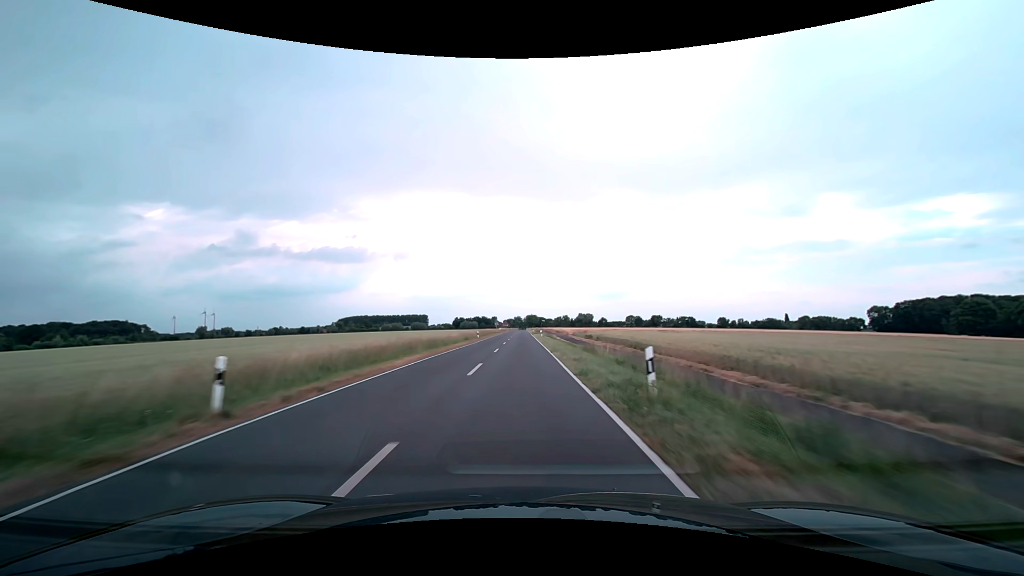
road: secondary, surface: asphalt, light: Day
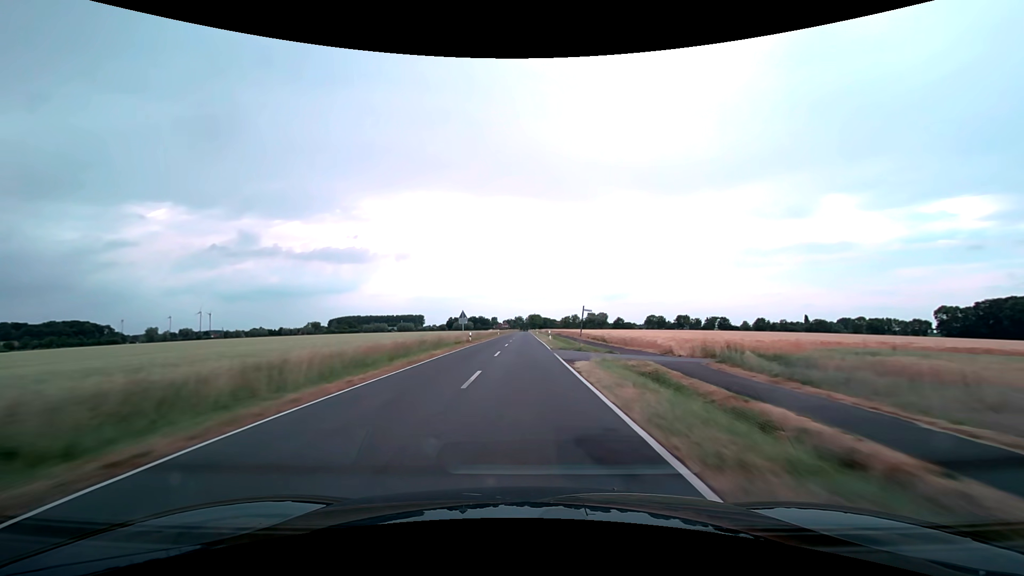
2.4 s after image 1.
(-0.2, +63.2) m; 0°
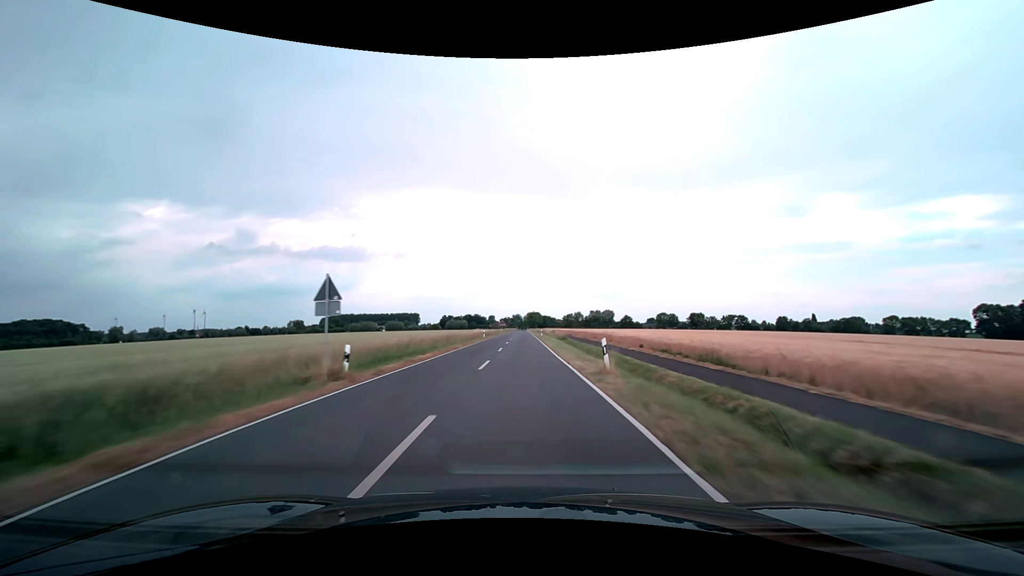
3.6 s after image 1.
(0.0, +31.6) m; 0°
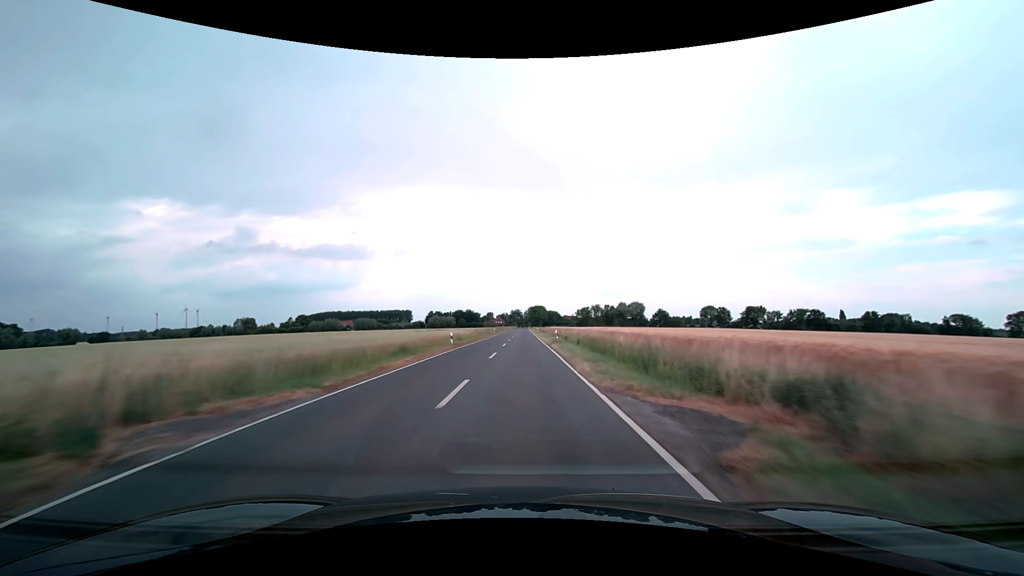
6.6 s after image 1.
(+0.1, +79.0) m; 0°
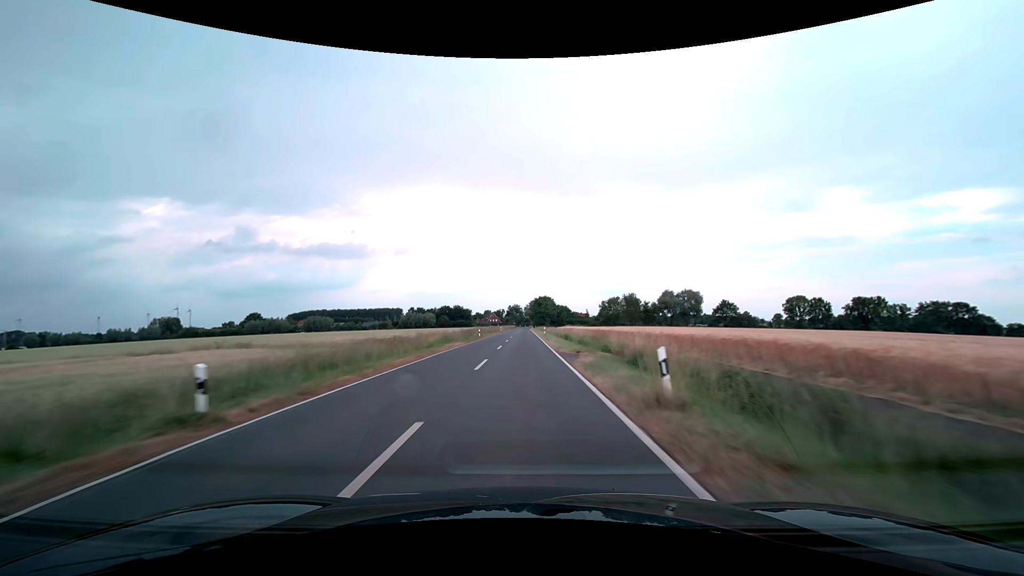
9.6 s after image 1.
(+0.1, +77.3) m; 0°
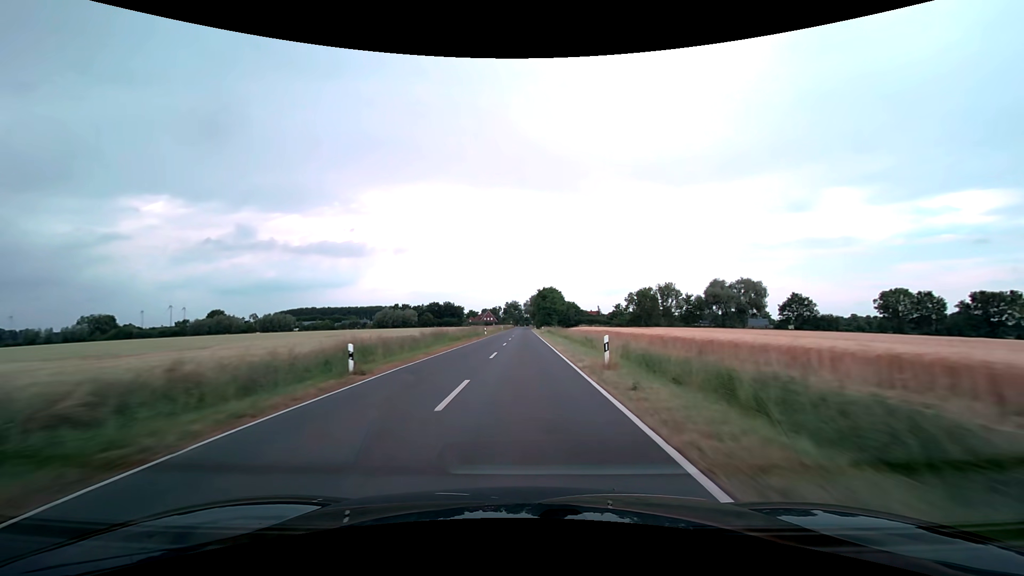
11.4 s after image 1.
(-0.1, +42.9) m; 0°
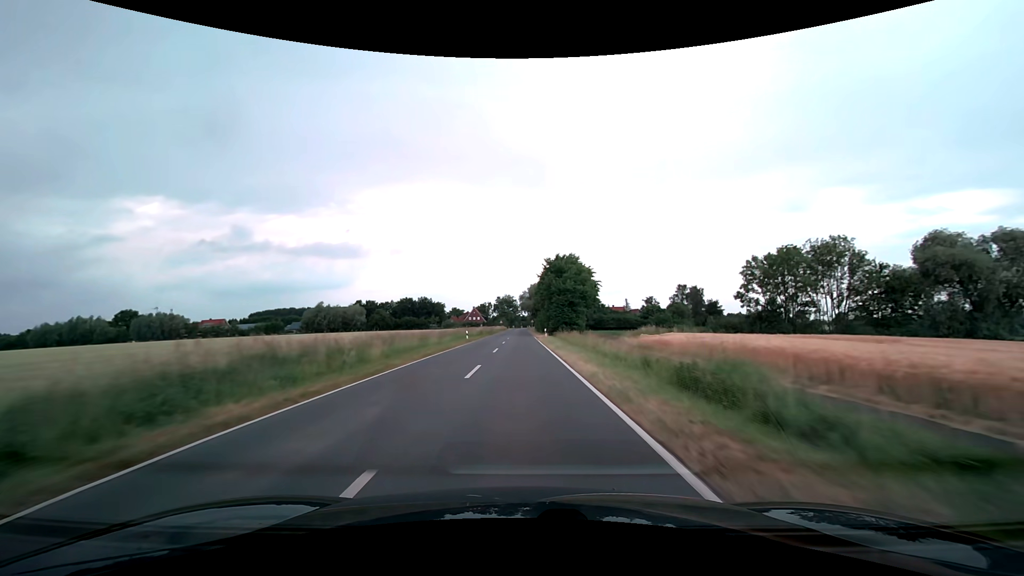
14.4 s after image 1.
(+0.2, +67.0) m; 0°
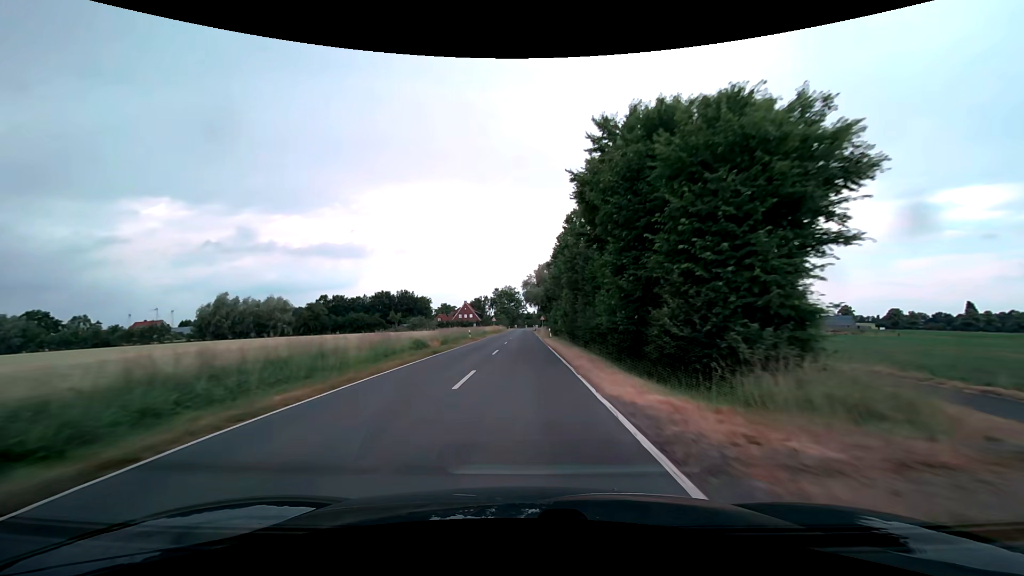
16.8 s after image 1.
(-0.1, +50.1) m; -1°
(0, +10) (0, +20) (0, +30) (0, +40) (0, +50) (0, +60) (0, +70) (0, +80) (0, +90) (0, +100) m
